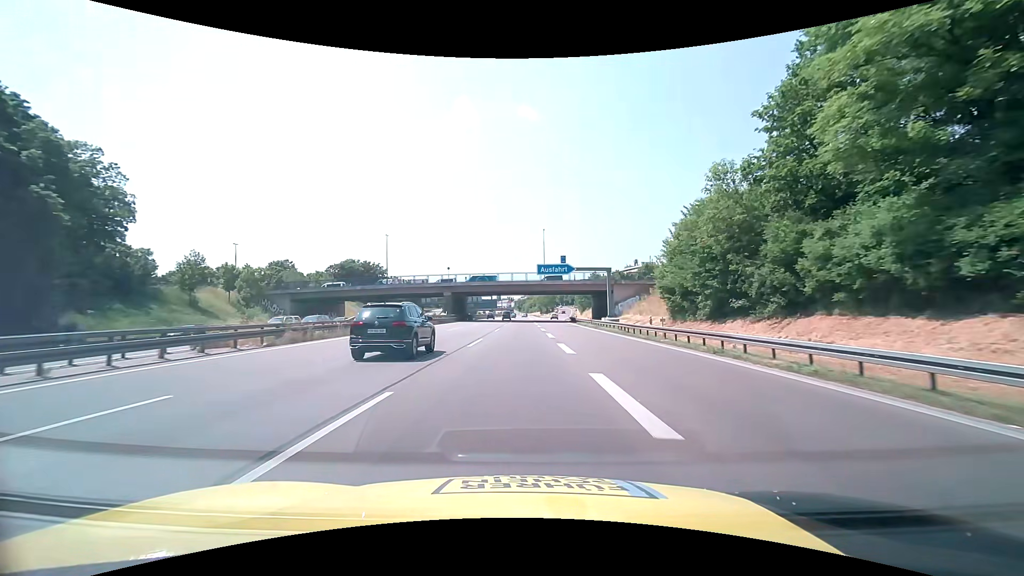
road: motorway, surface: asphalt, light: Day
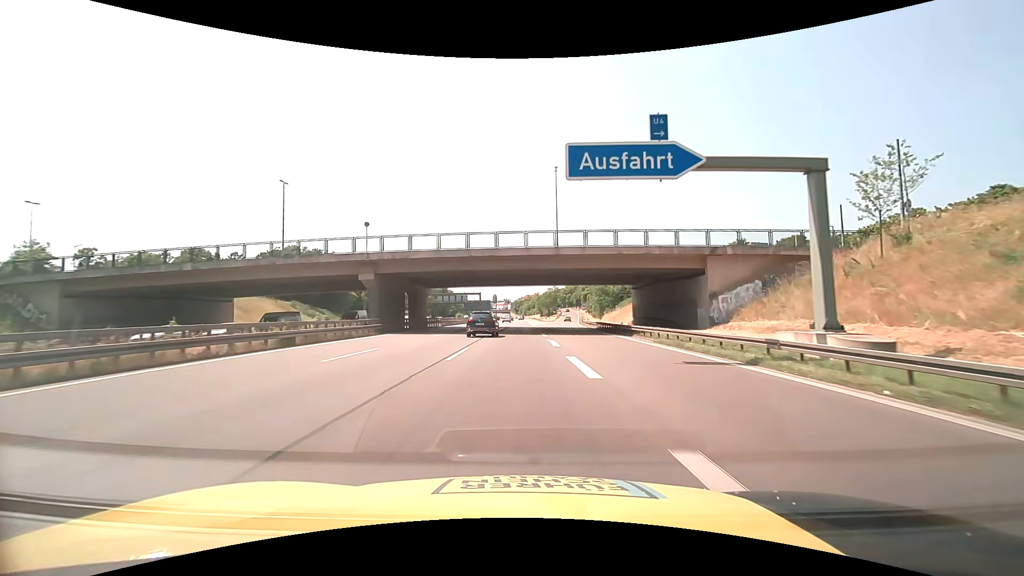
(+0.1, +41.4) m; 0°
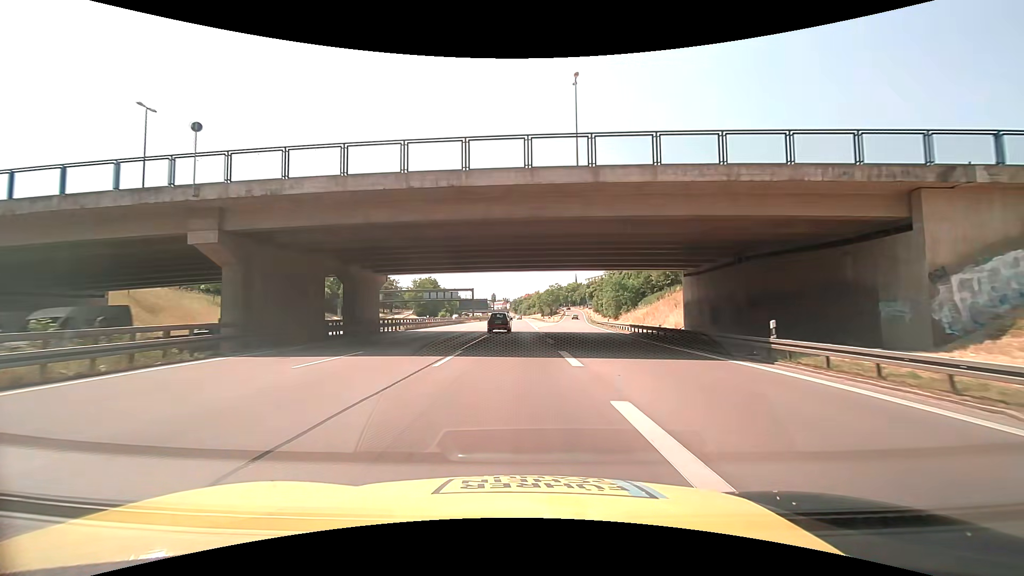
(0.0, +20.8) m; 0°
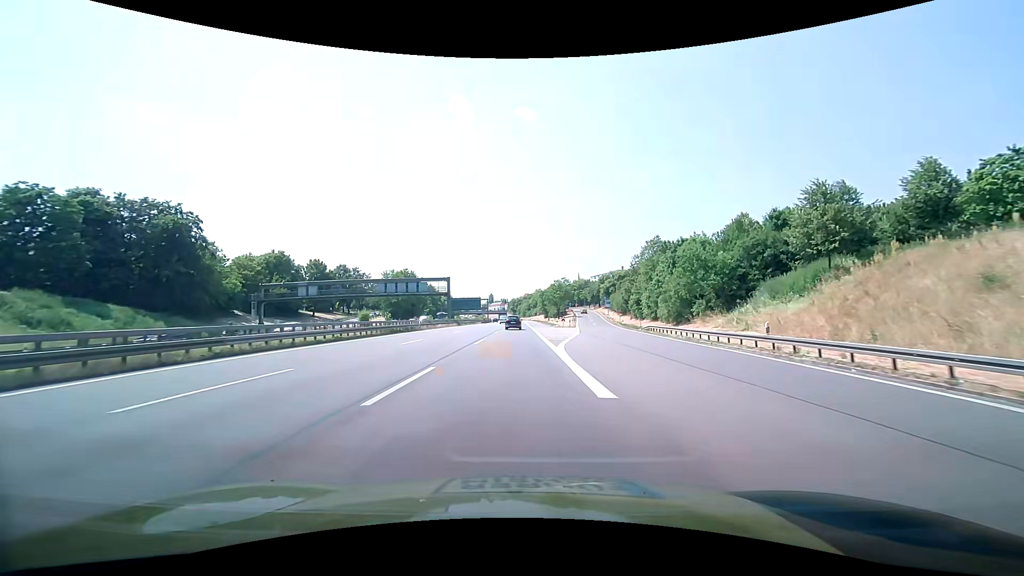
(-0.2, +41.5) m; -1°
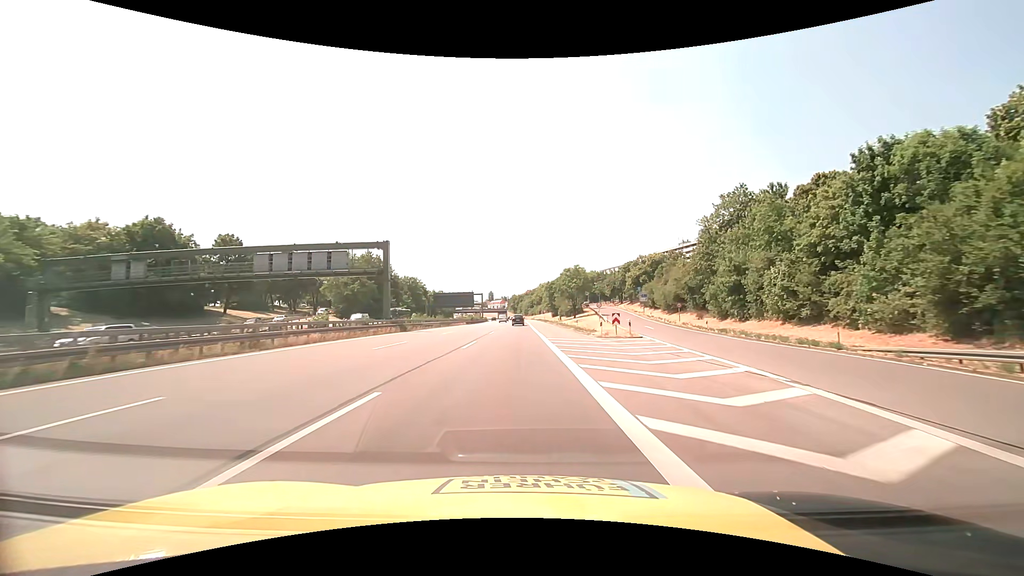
(+0.4, +41.5) m; +1°
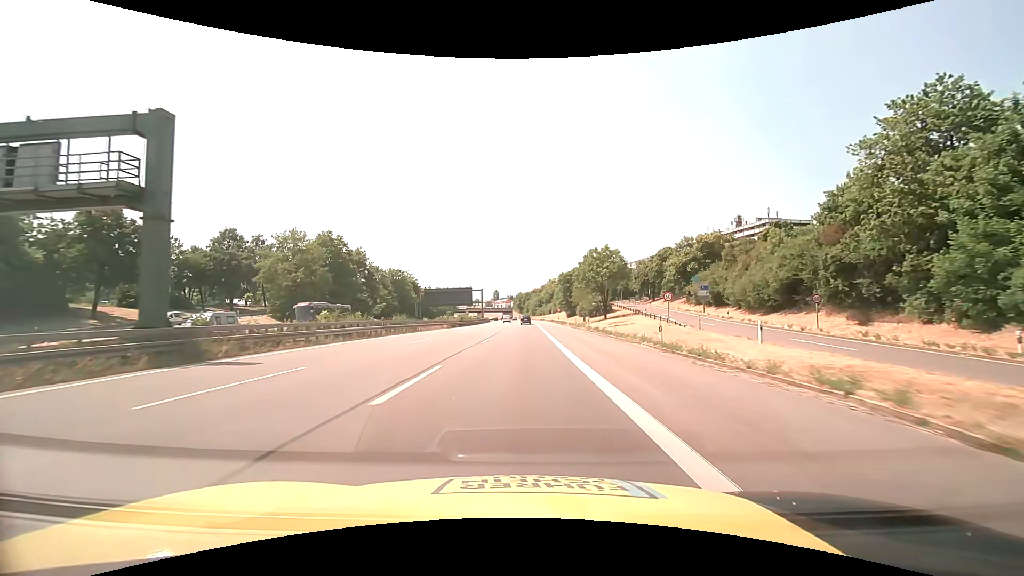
(-0.2, +31.1) m; -1°
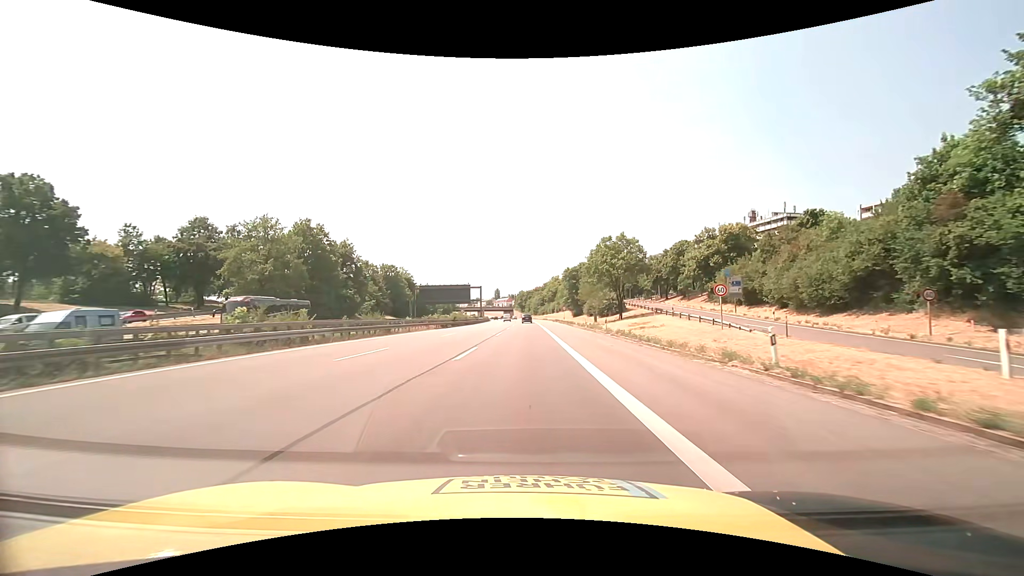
(0.0, +10.4) m; 0°
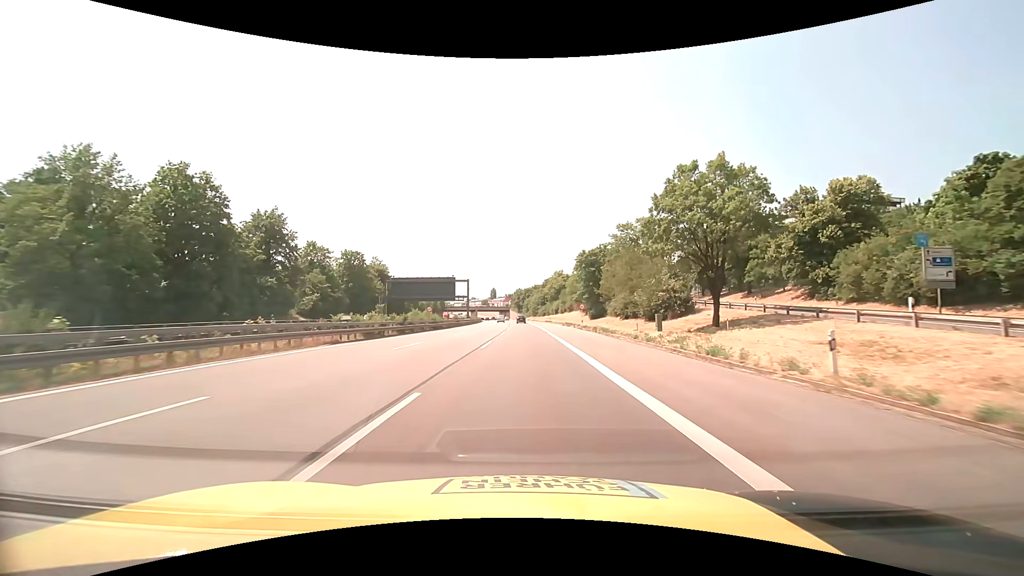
(0.0, +31.1) m; 0°
(0, +10) (0, +20) (0, +30) (0, +40) (0, +50) (0, +60) (0, +70) (0, +80) (0, +90) (0, +100) m
